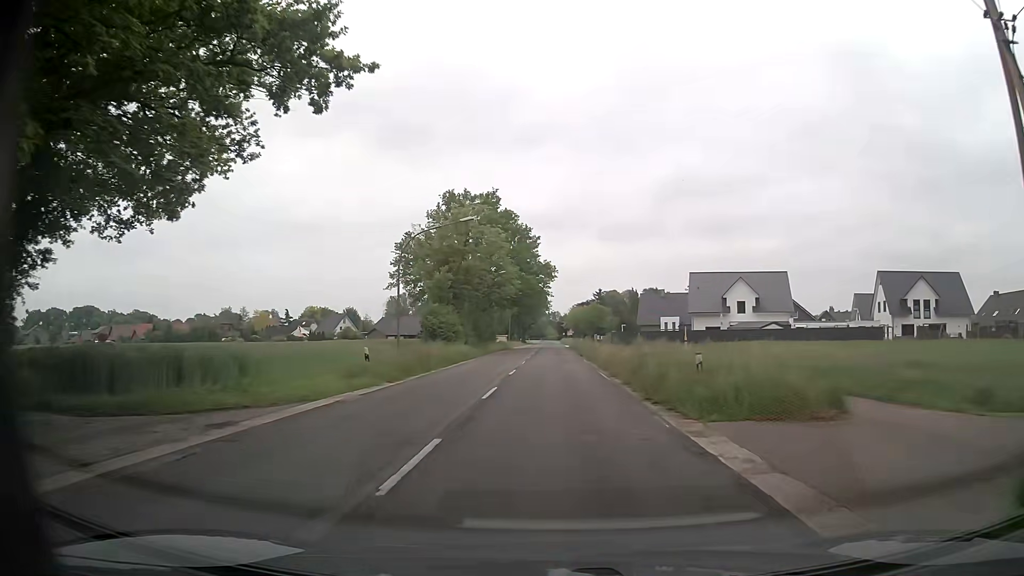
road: secondary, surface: asphalt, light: Day
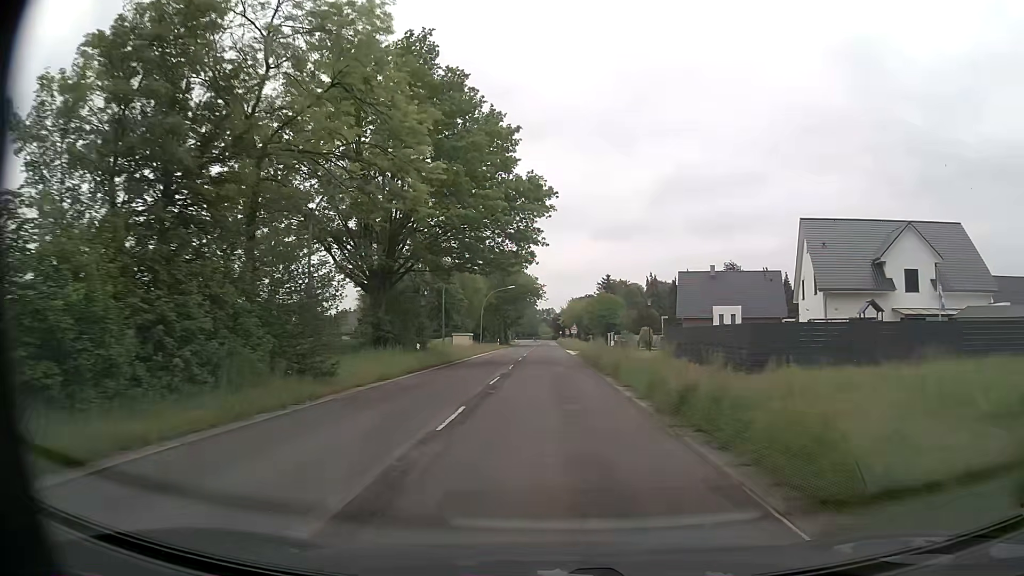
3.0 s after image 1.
(+0.3, +41.2) m; 0°
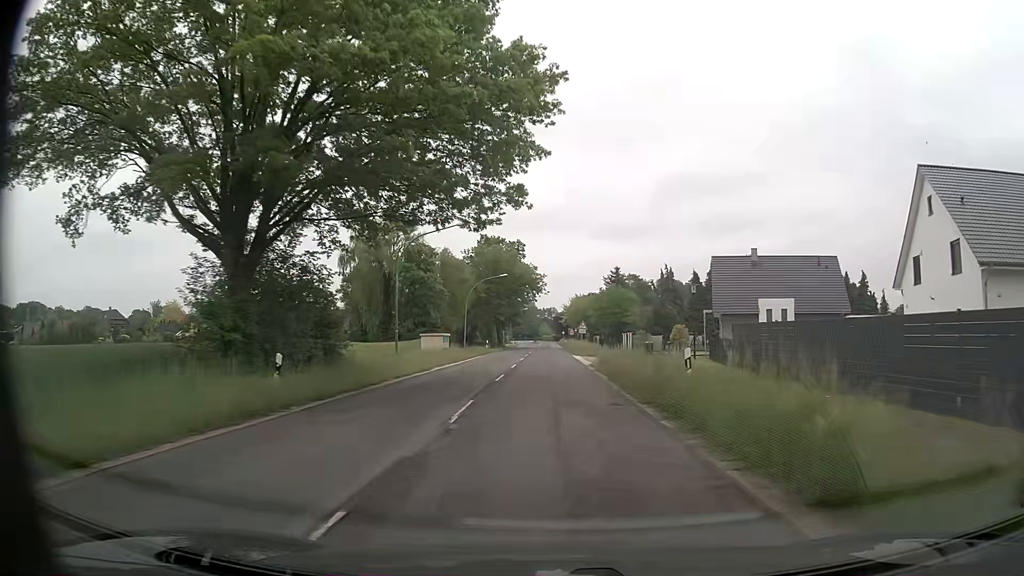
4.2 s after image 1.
(0.0, +16.5) m; 0°
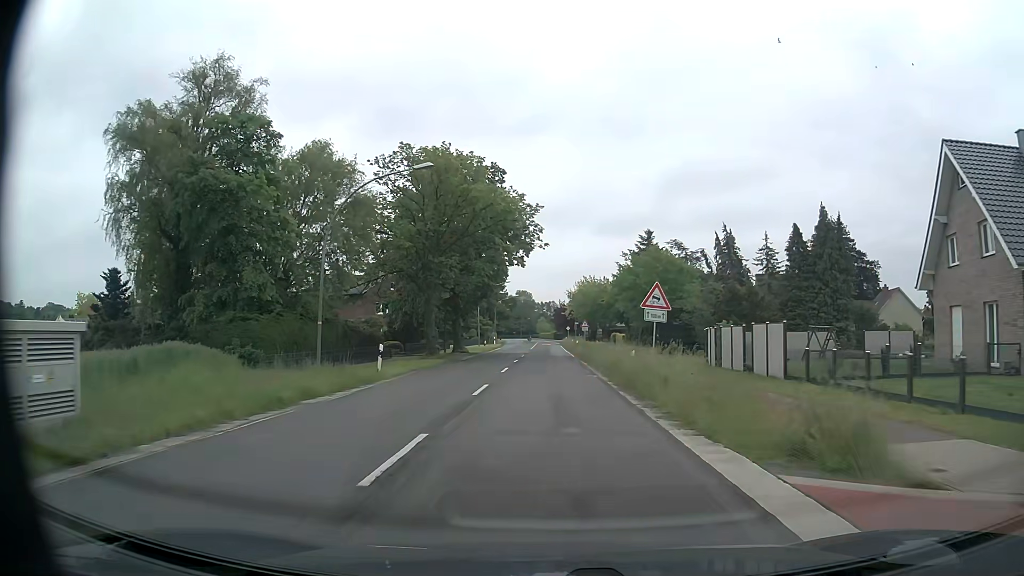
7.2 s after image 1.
(-0.1, +41.3) m; 0°
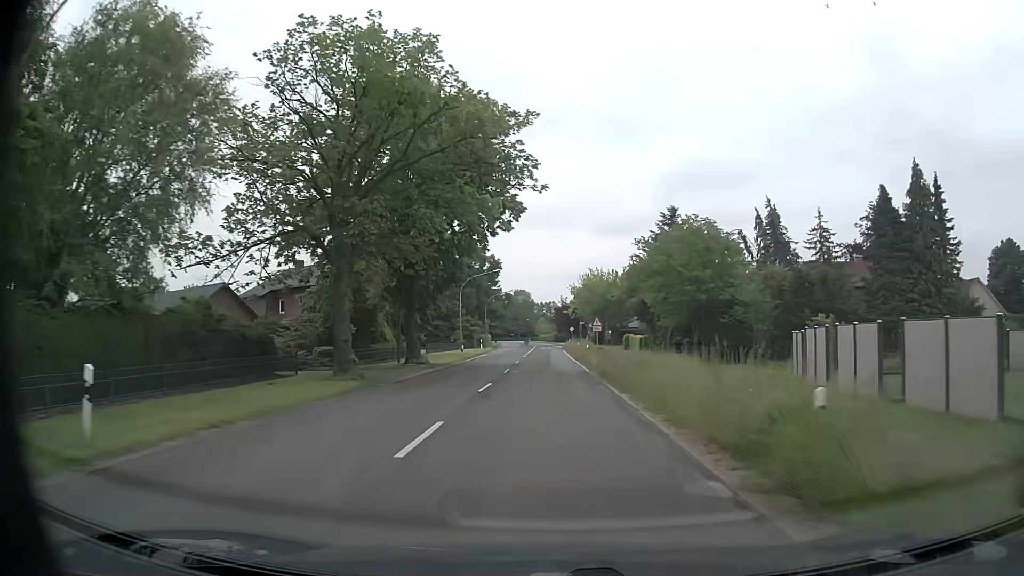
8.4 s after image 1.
(0.0, +16.6) m; 0°
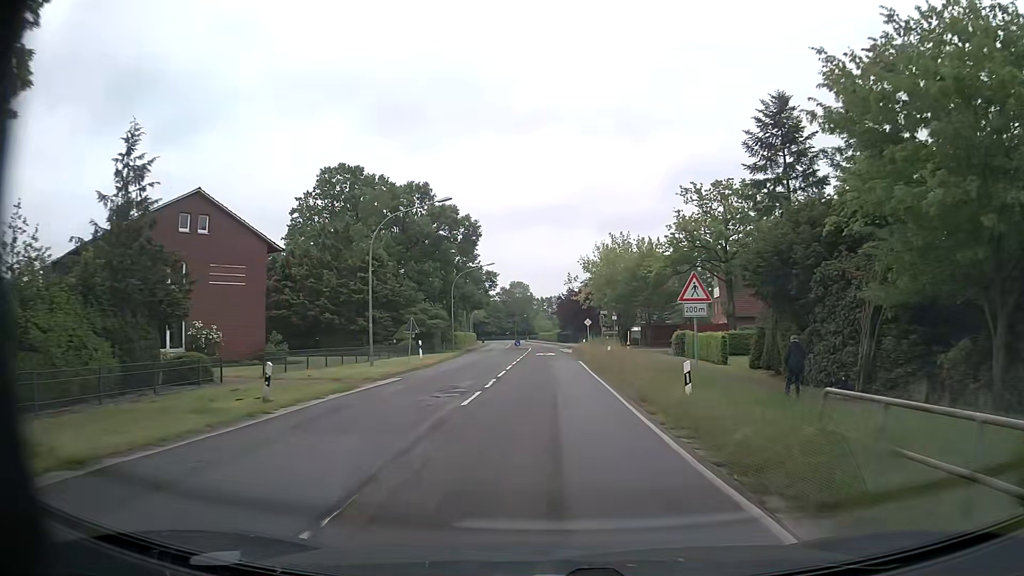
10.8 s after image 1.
(+0.1, +33.0) m; 0°
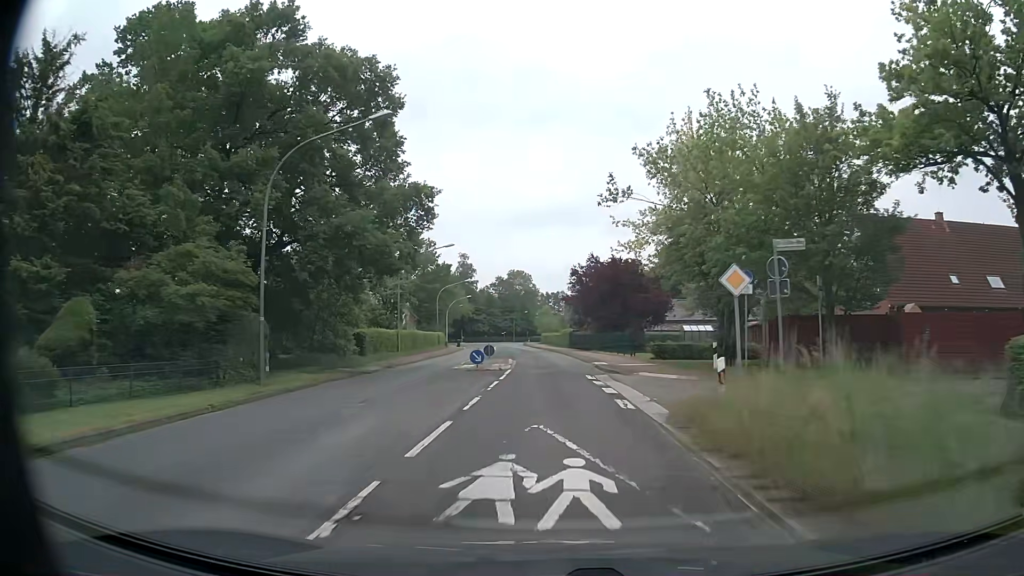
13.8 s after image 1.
(-0.2, +41.2) m; 0°
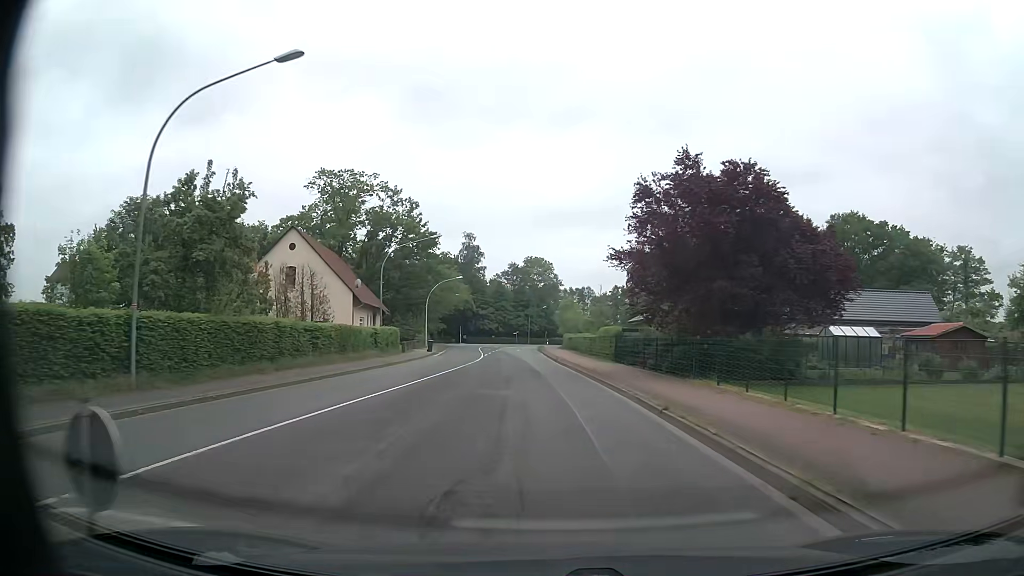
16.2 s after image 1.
(-0.4, +32.9) m; -2°
(0, +10) (0, +20) (-1, +30) (-2, +40) (-2, +50) (-3, +60) (-3, +70) (-3, +80) (-3, +90) (-3, +100) m
